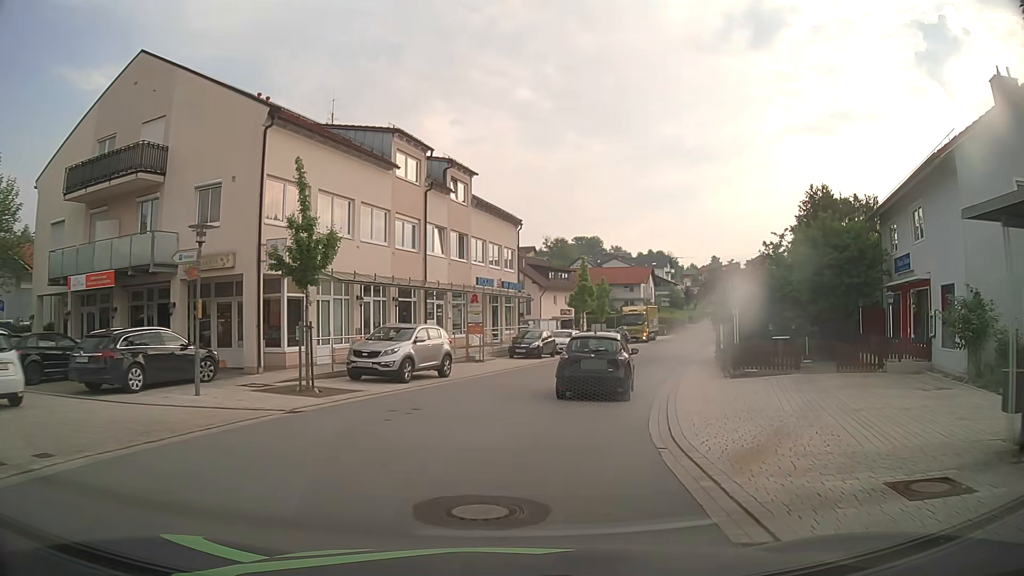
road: tertiary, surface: asphalt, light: Day
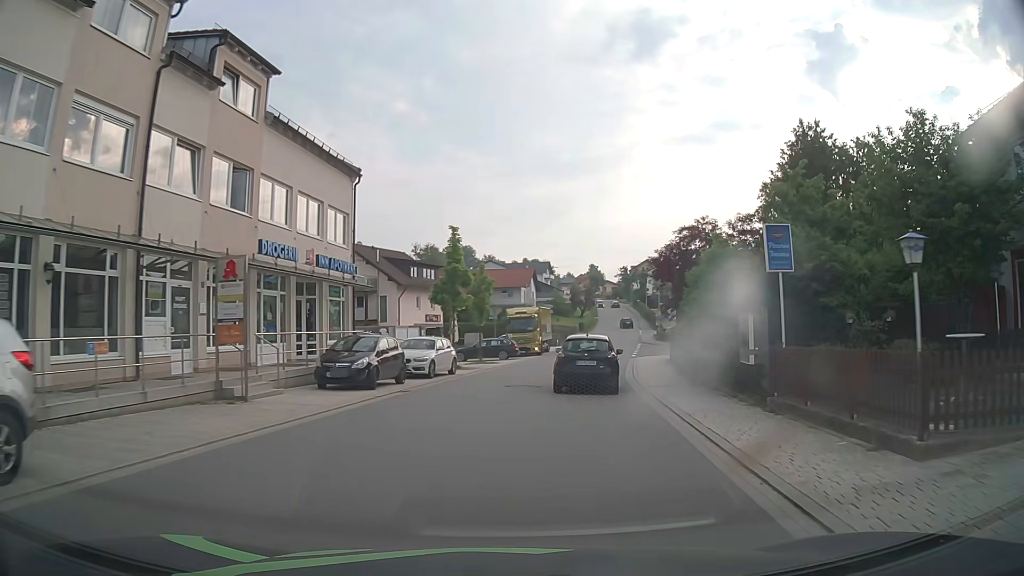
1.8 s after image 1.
(+1.6, +16.1) m; +11°
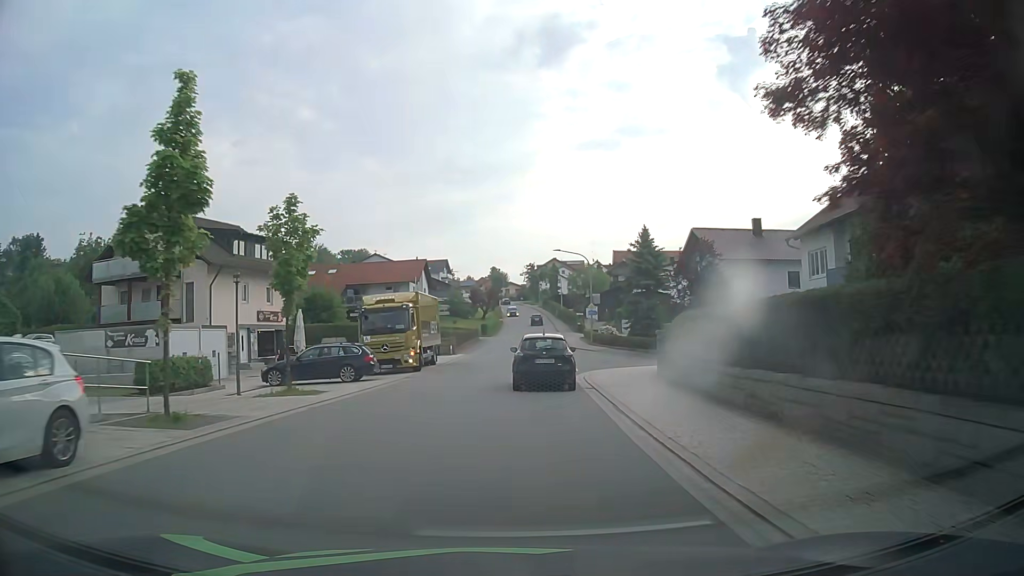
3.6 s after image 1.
(+1.7, +19.4) m; +8°
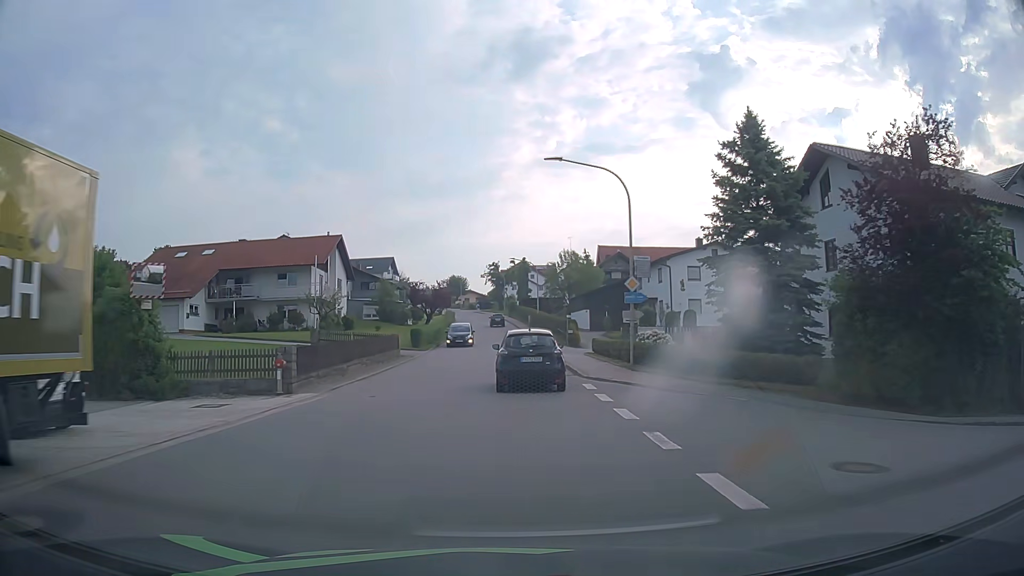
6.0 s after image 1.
(+1.2, +29.3) m; +4°
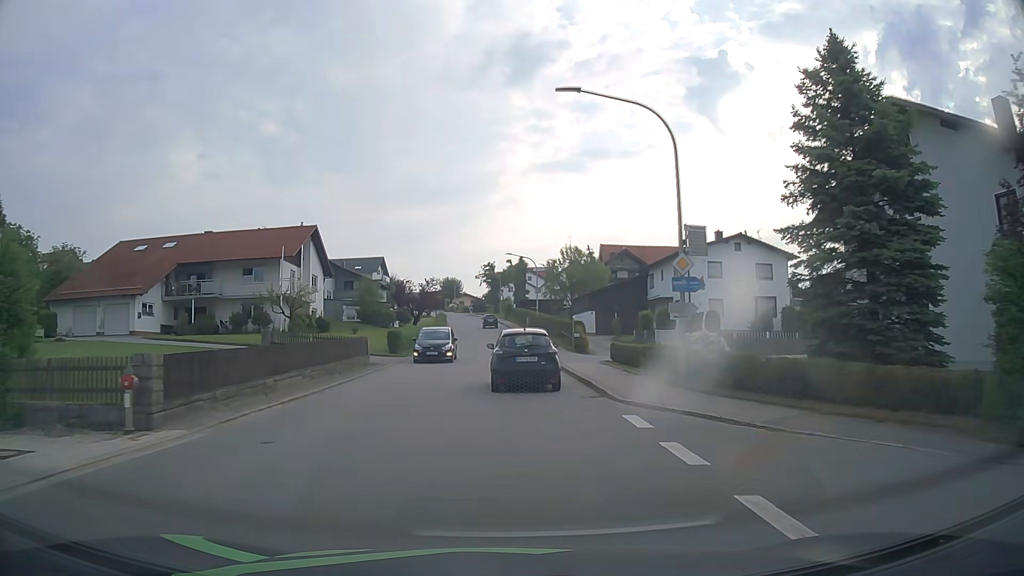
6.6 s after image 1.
(0.0, +7.2) m; +1°
